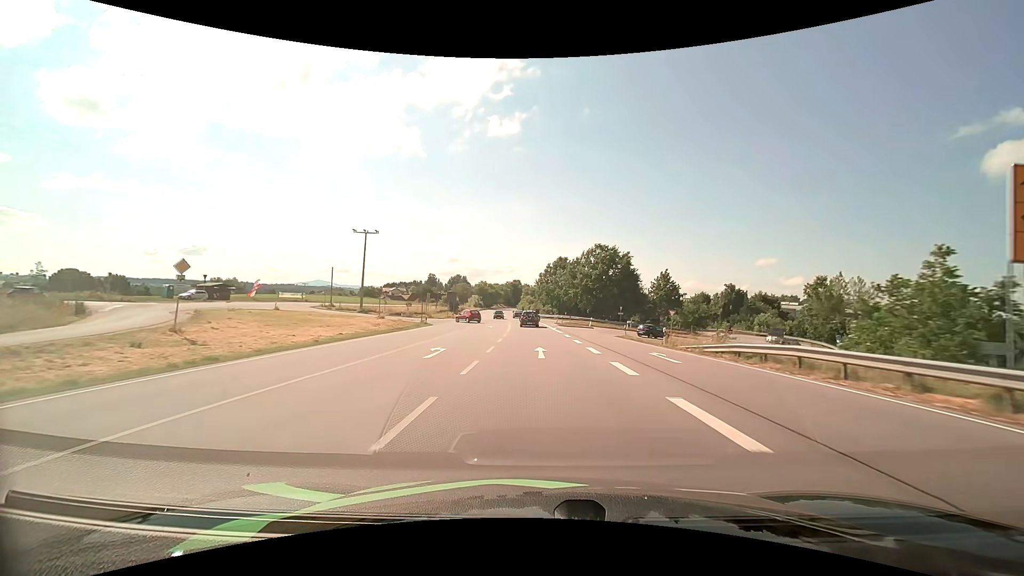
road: primary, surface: asphalt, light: Day
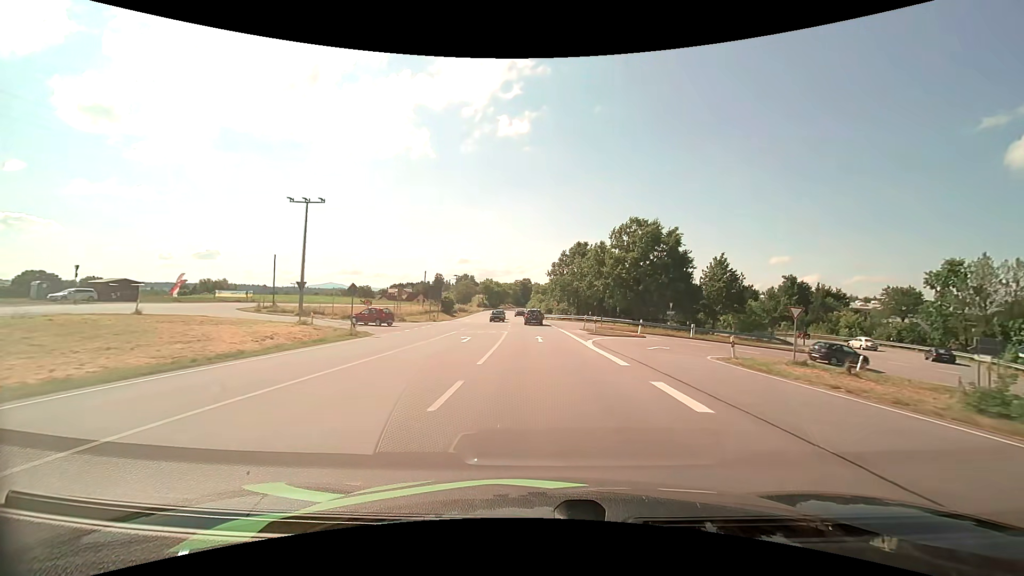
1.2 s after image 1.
(-0.3, +21.9) m; -1°
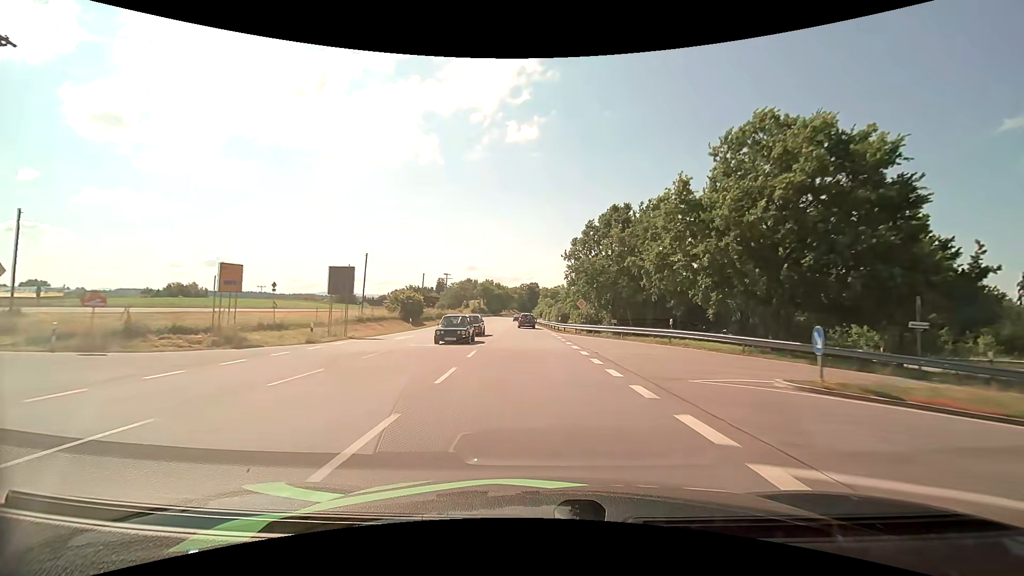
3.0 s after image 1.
(-0.3, +32.9) m; -1°
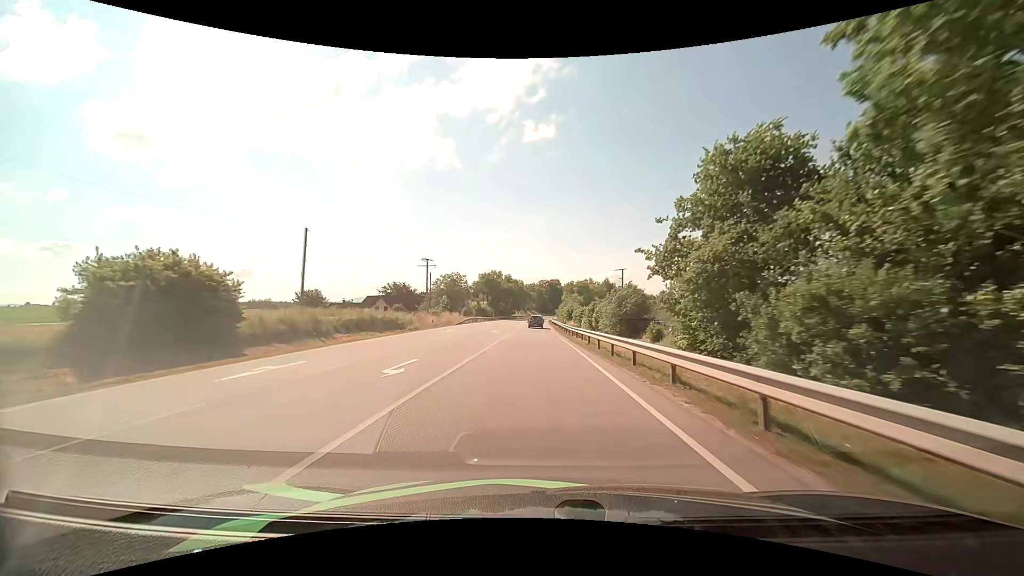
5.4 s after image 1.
(-1.1, +46.8) m; -3°
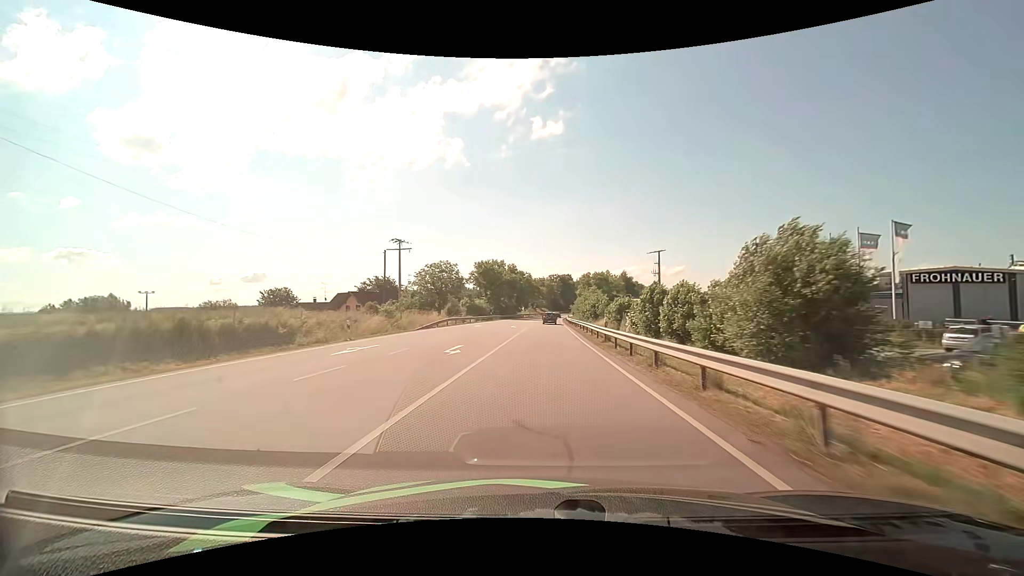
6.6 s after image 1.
(-0.2, +24.8) m; -1°
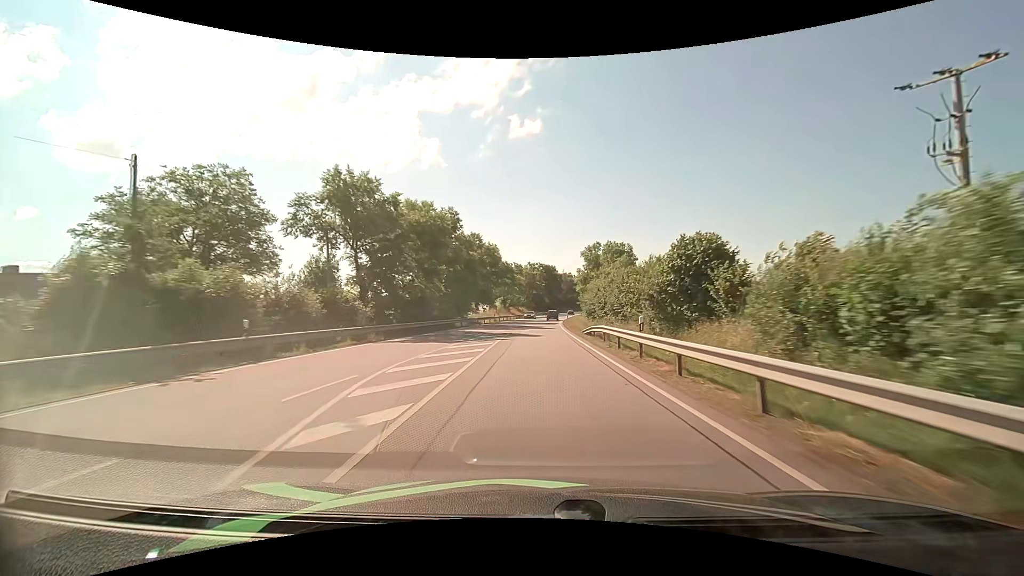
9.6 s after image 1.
(+0.5, +62.3) m; +2°
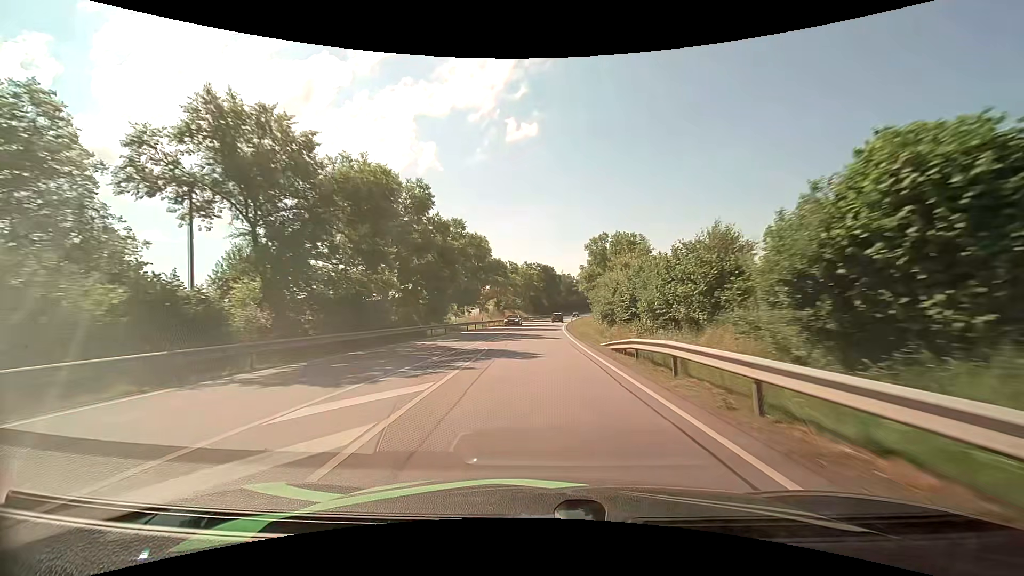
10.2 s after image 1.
(+0.1, +12.4) m; 0°
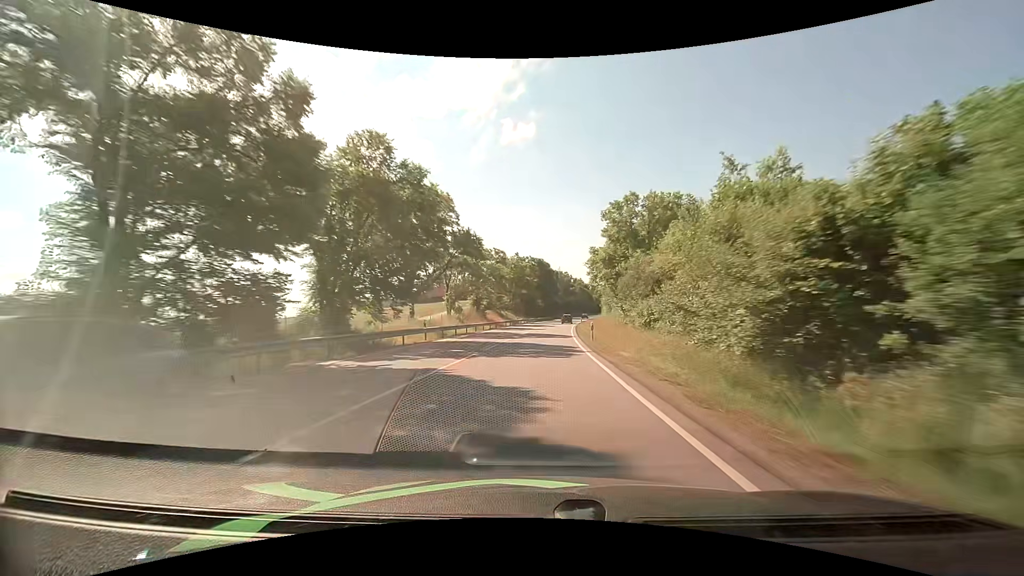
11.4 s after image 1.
(+0.1, +25.4) m; 0°
(0, +10) (0, +20) (+1, +30) (+1, +40) (+2, +50) (+2, +60) (+3, +70) (+4, +80) (+5, +90) (+6, +100) m
